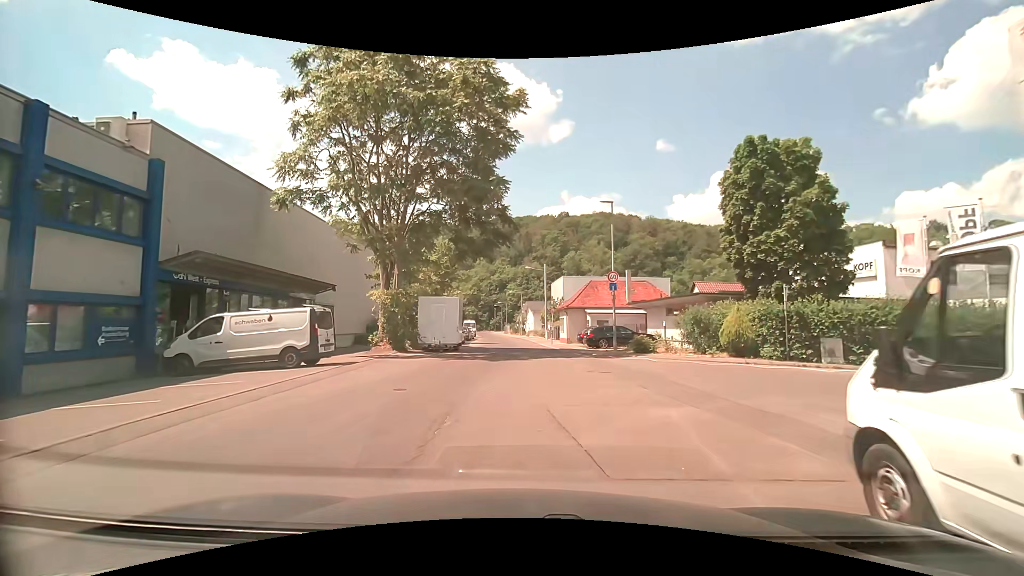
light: Day
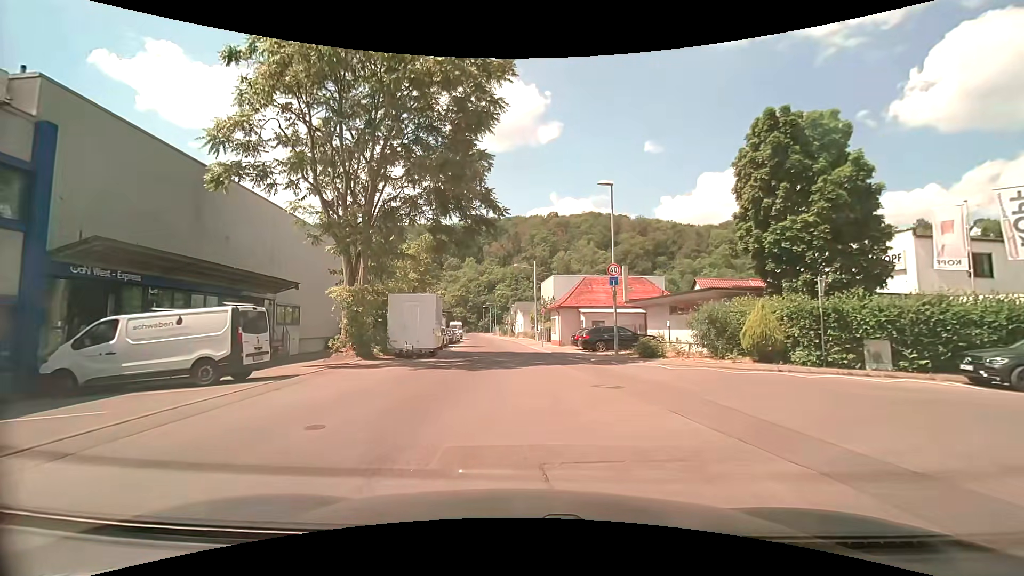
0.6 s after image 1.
(+0.1, +3.6) m; +1°
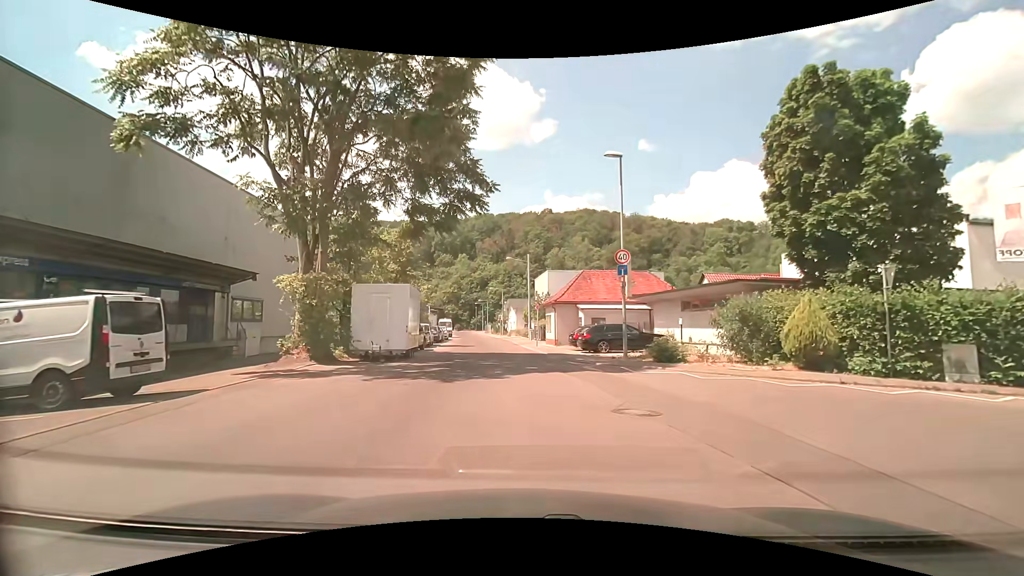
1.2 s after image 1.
(0.0, +3.8) m; +1°
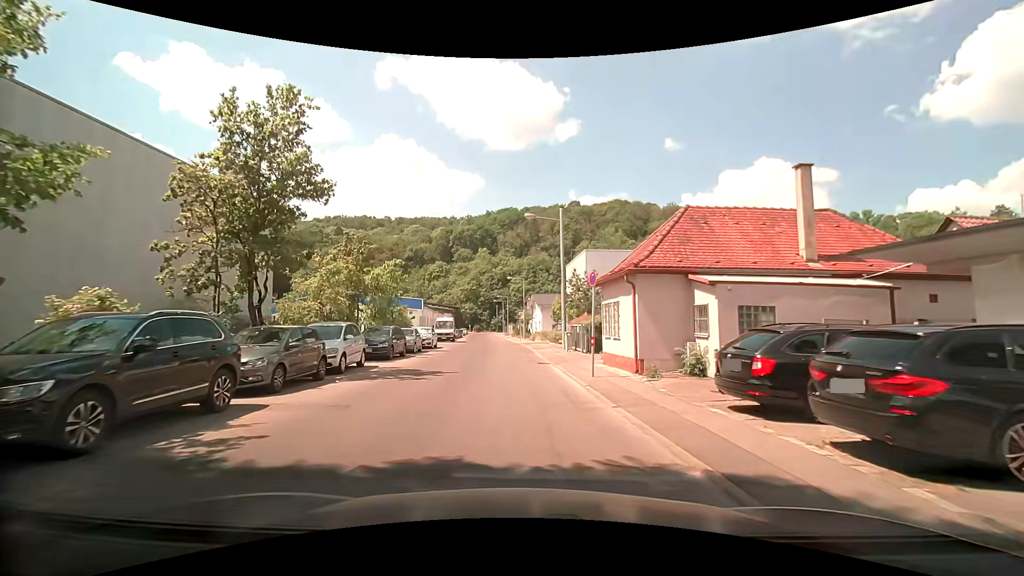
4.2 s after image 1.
(-0.3, +20.7) m; -4°
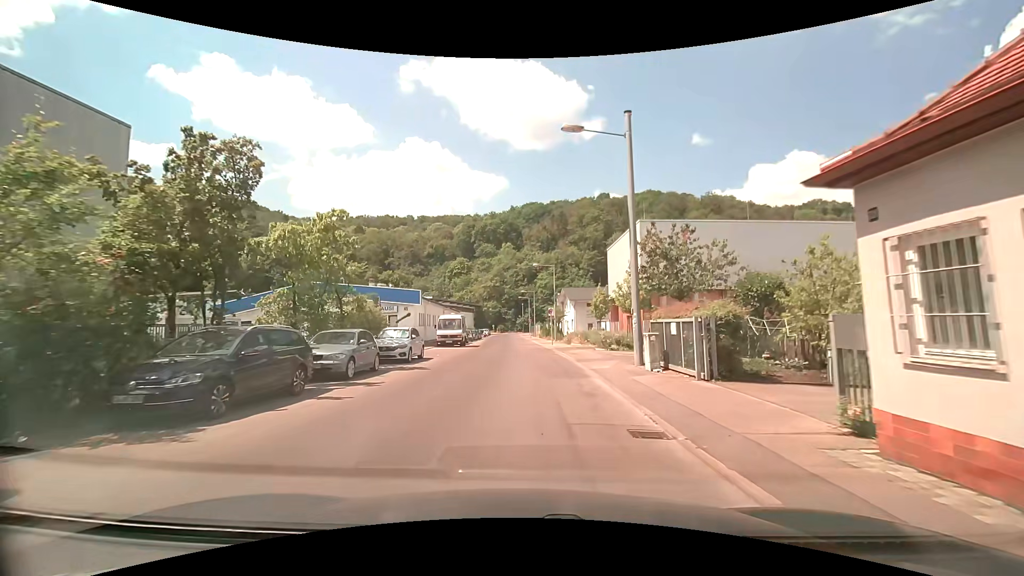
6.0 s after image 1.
(-0.3, +14.0) m; -1°
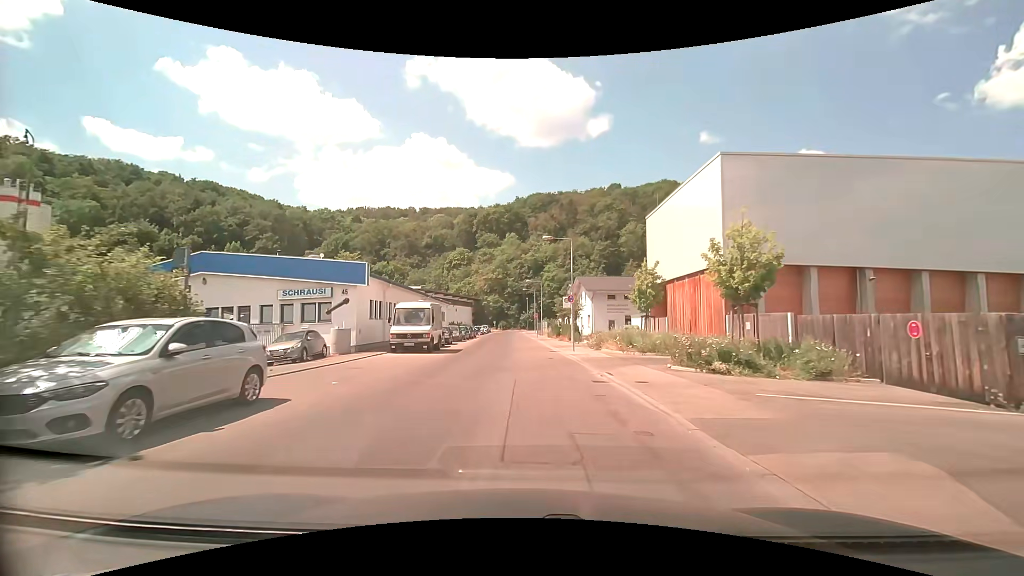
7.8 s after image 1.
(-0.5, +15.1) m; -2°
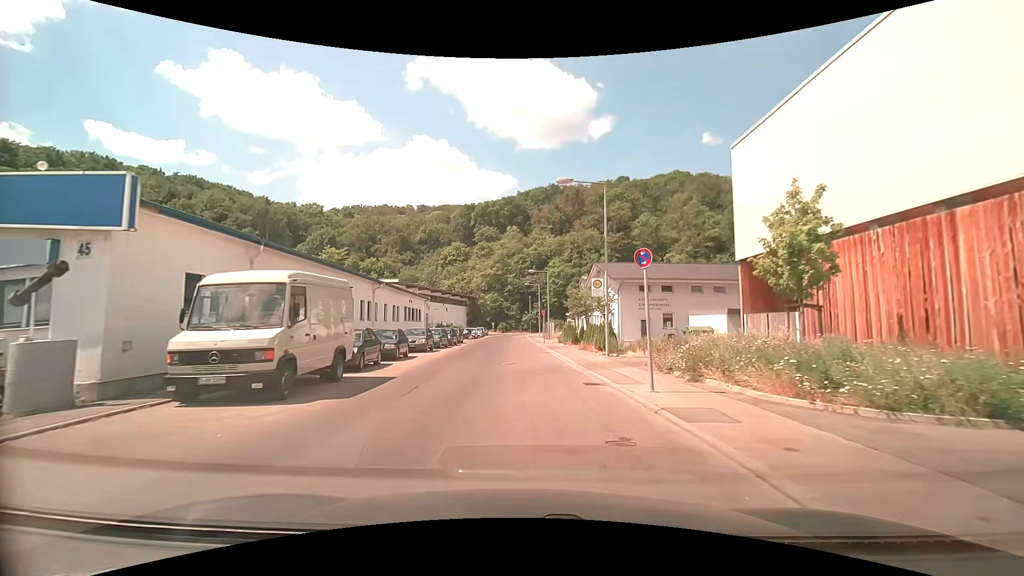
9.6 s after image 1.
(0.0, +15.9) m; +1°
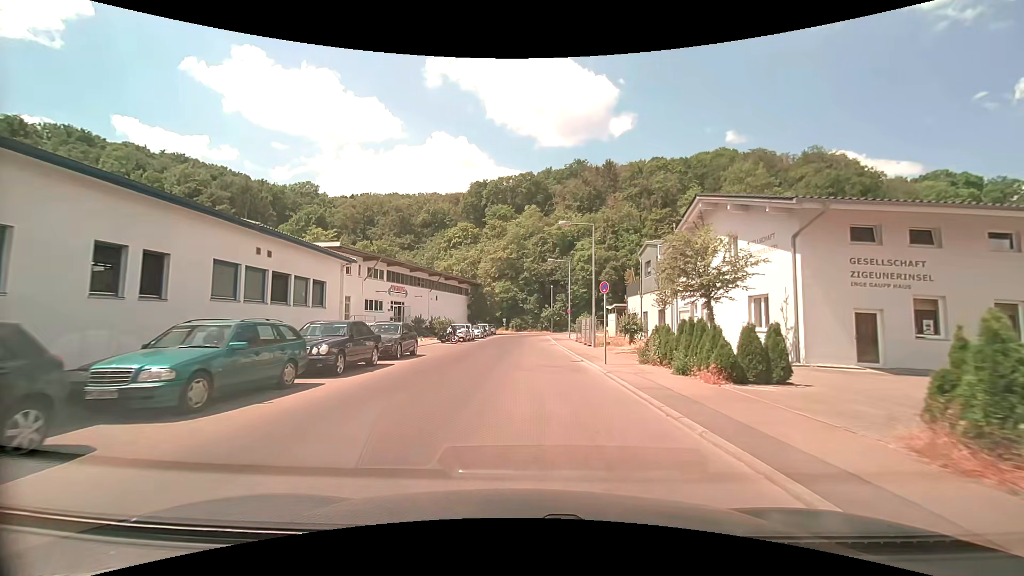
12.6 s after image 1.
(-1.0, +26.8) m; -3°
